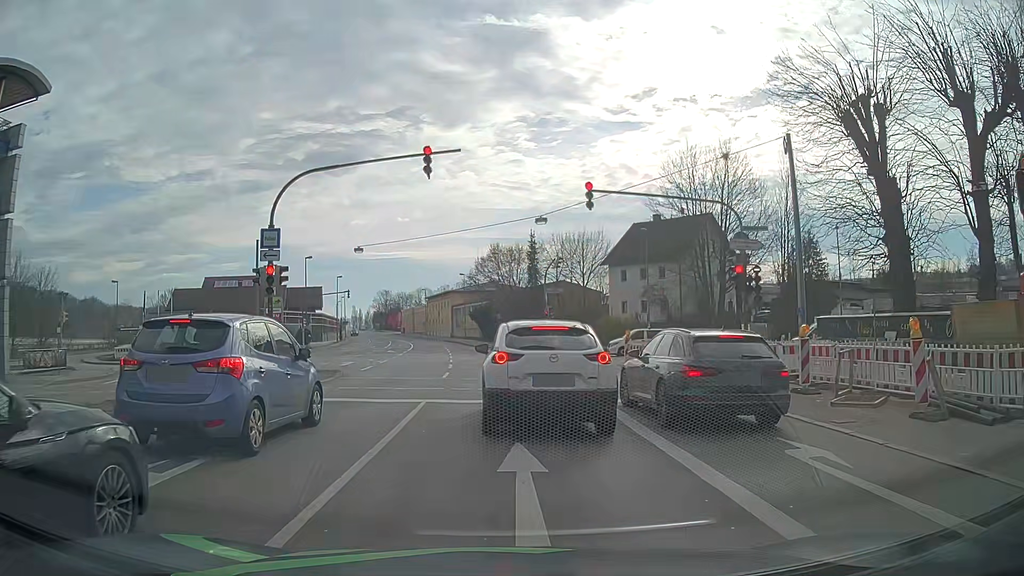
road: primary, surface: asphalt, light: Day
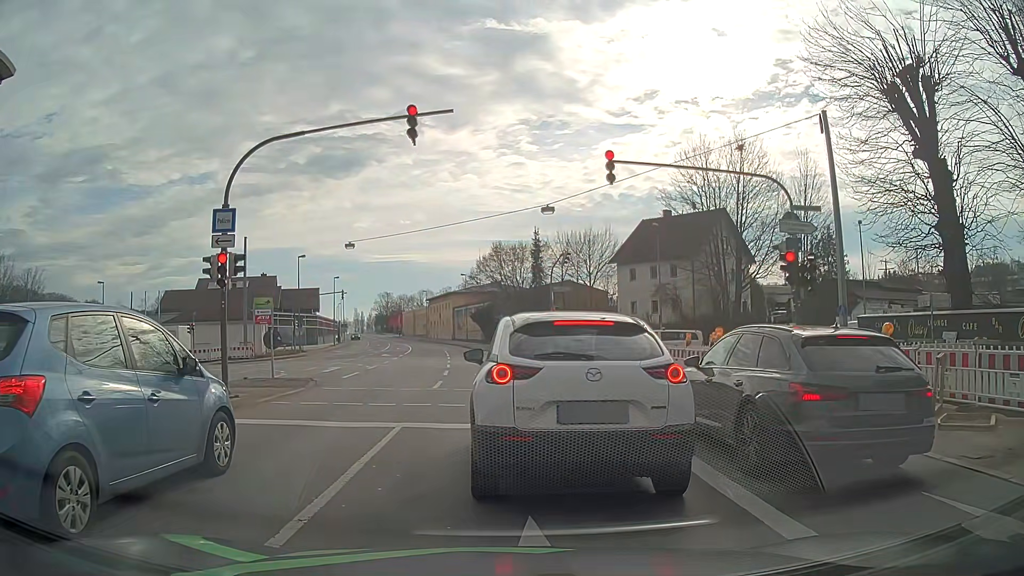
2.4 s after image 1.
(-0.1, +3.4) m; -1°
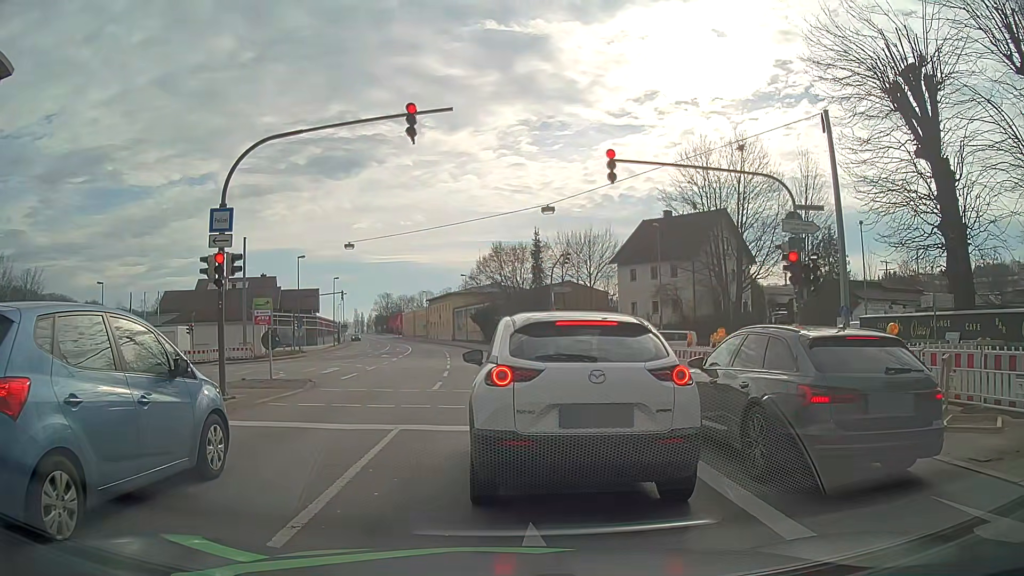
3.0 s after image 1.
(0.0, +0.2) m; 0°
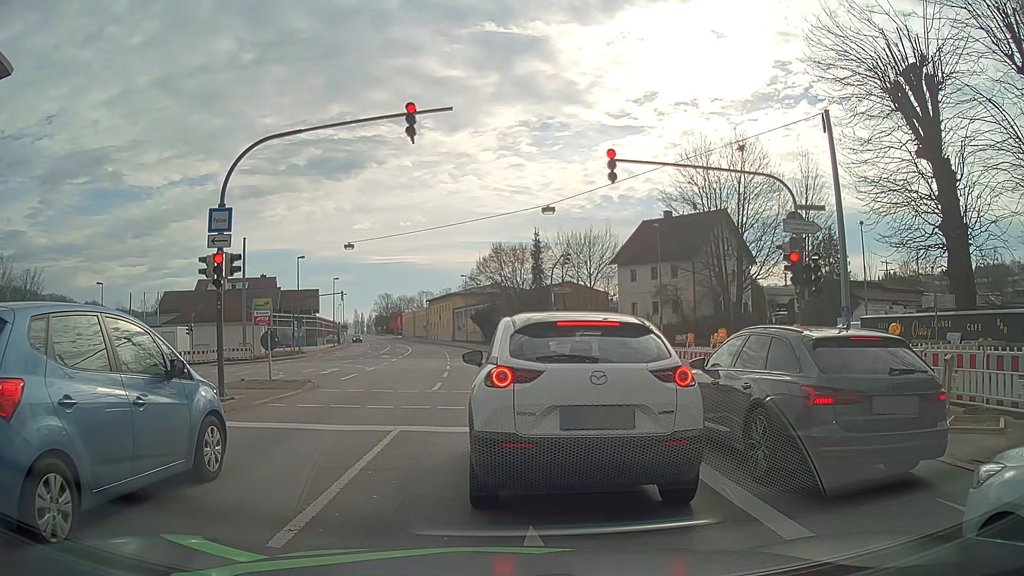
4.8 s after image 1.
(0.0, +0.1) m; 0°
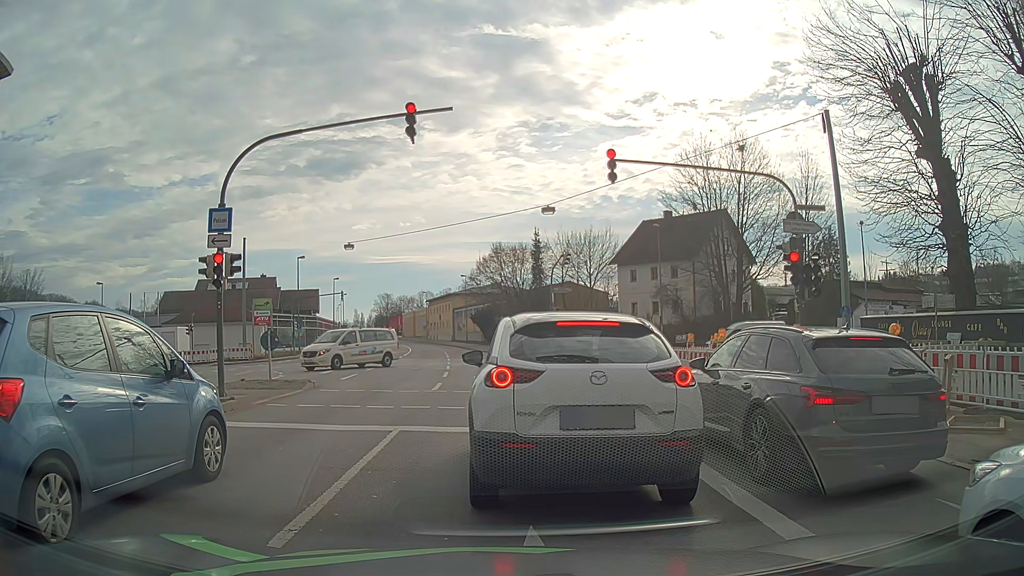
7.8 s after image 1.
(0.0, 0.0) m; 0°
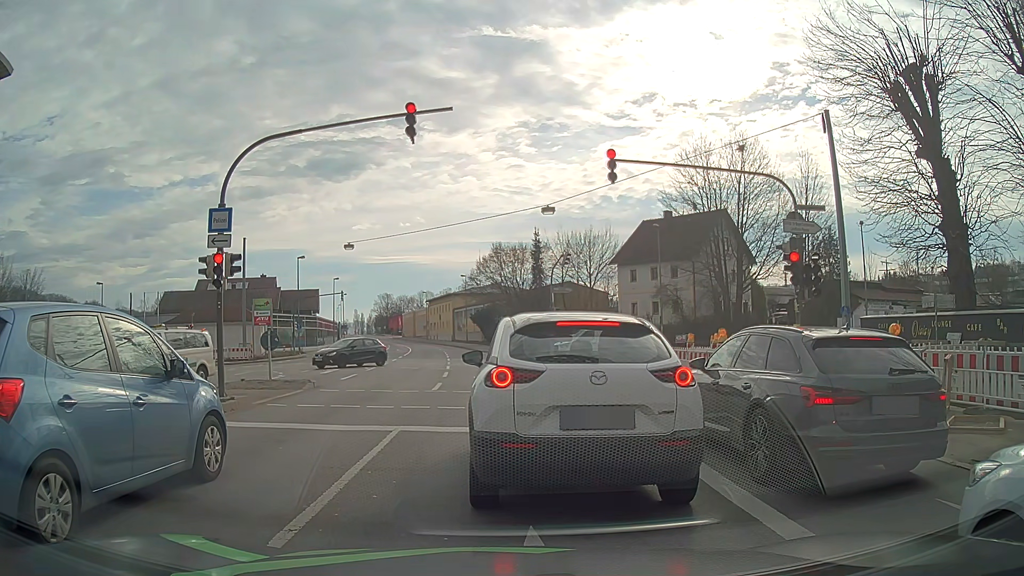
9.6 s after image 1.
(0.0, 0.0) m; 0°
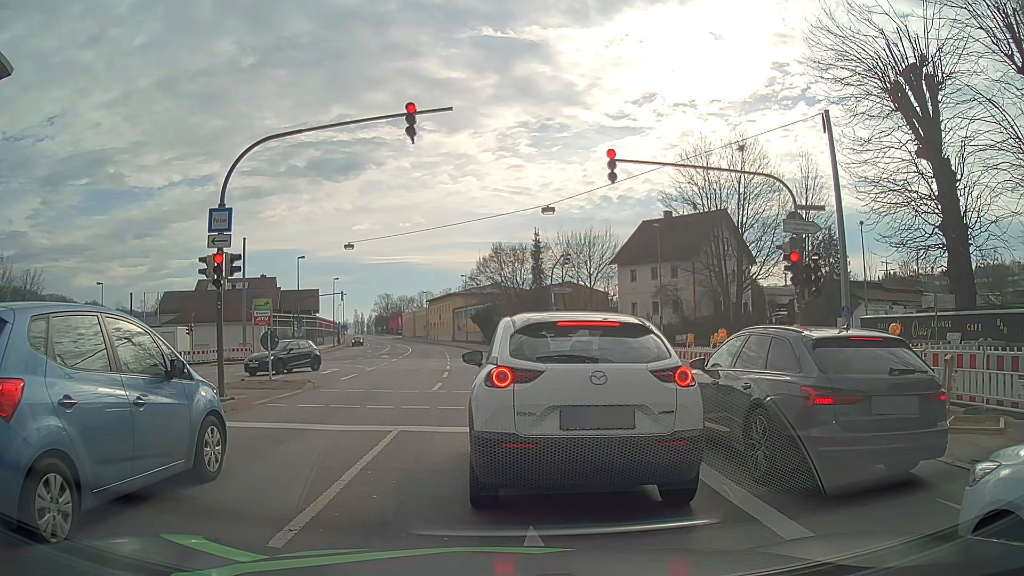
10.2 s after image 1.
(0.0, 0.0) m; 0°
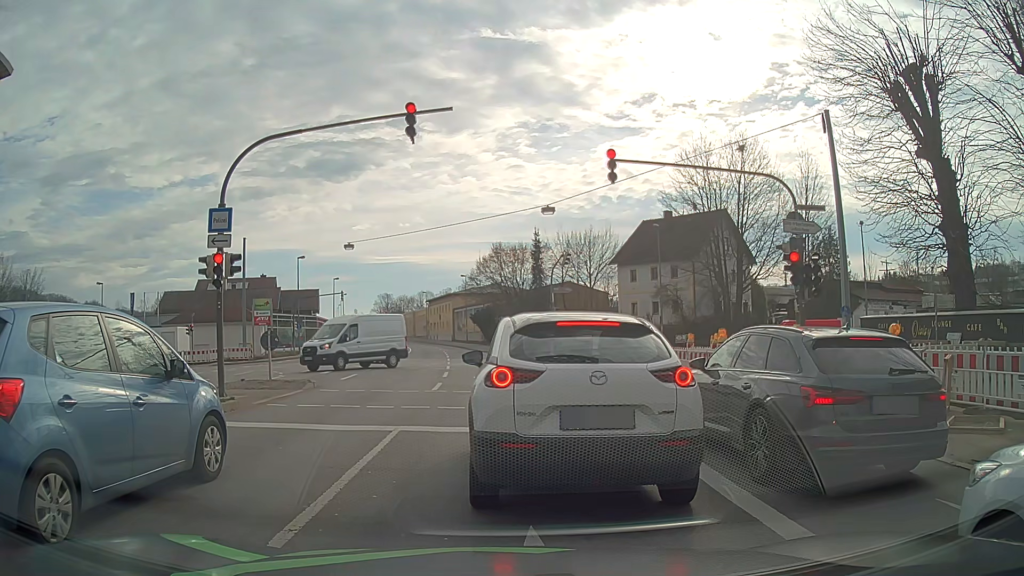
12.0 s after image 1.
(0.0, 0.0) m; 0°
